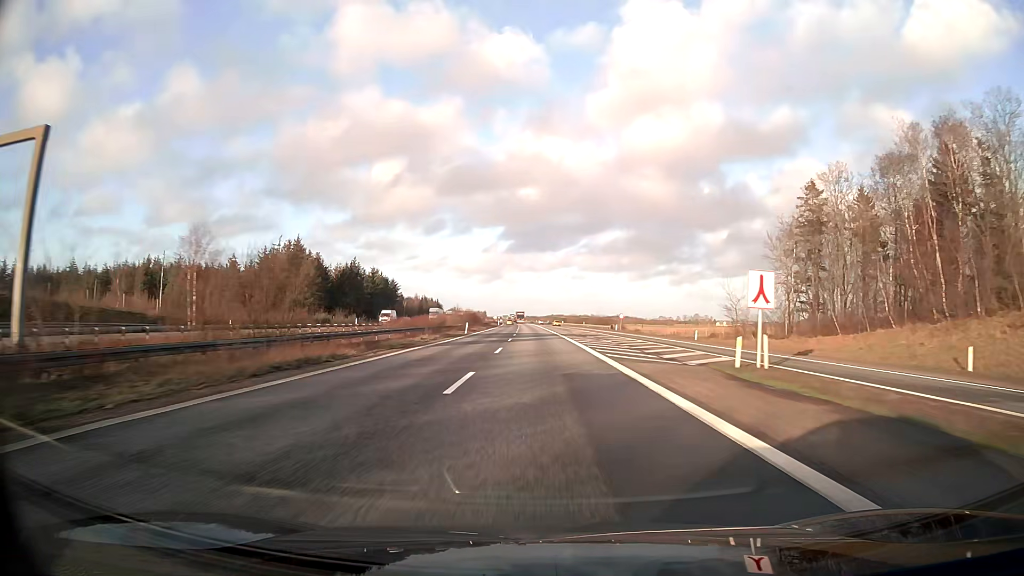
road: motorway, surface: asphalt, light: Day
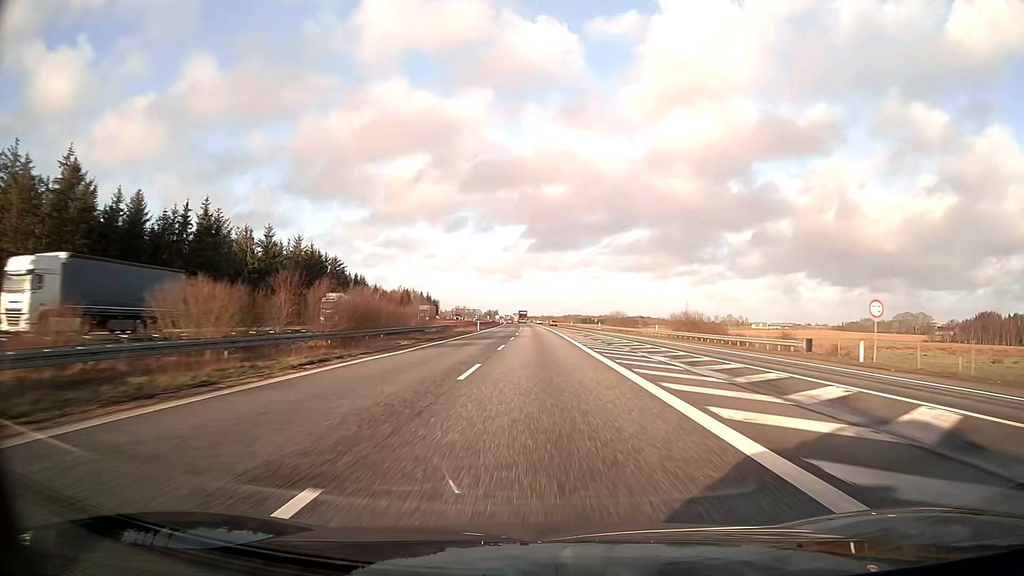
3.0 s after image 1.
(-0.8, +87.2) m; -1°
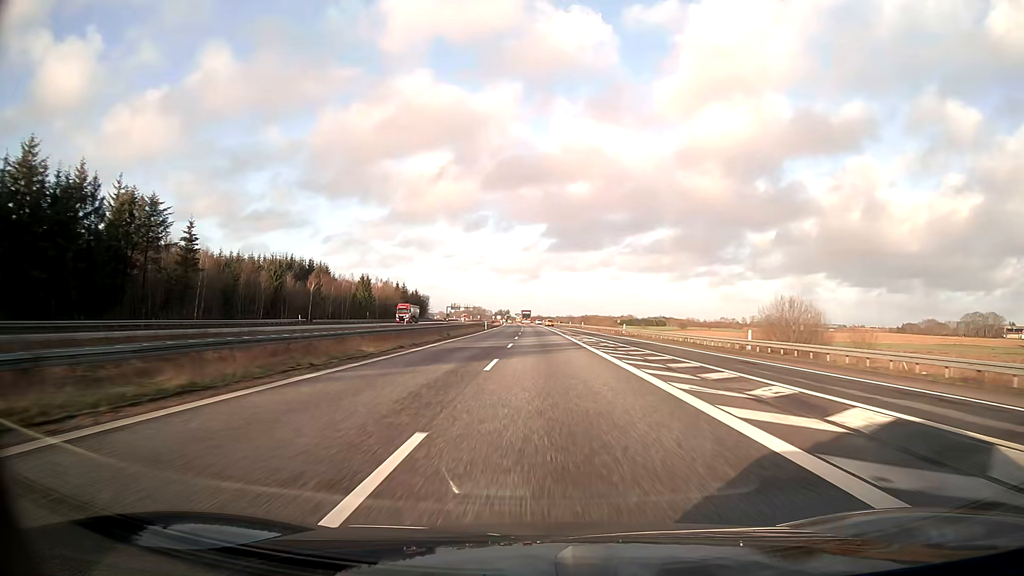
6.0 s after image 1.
(-0.9, +87.2) m; -1°
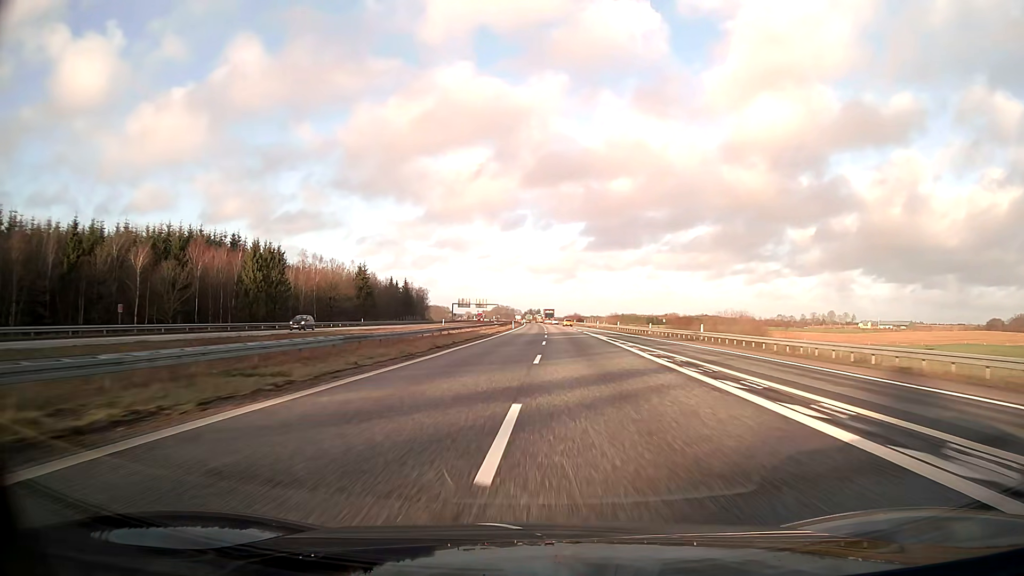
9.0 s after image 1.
(-1.4, +87.2) m; -3°
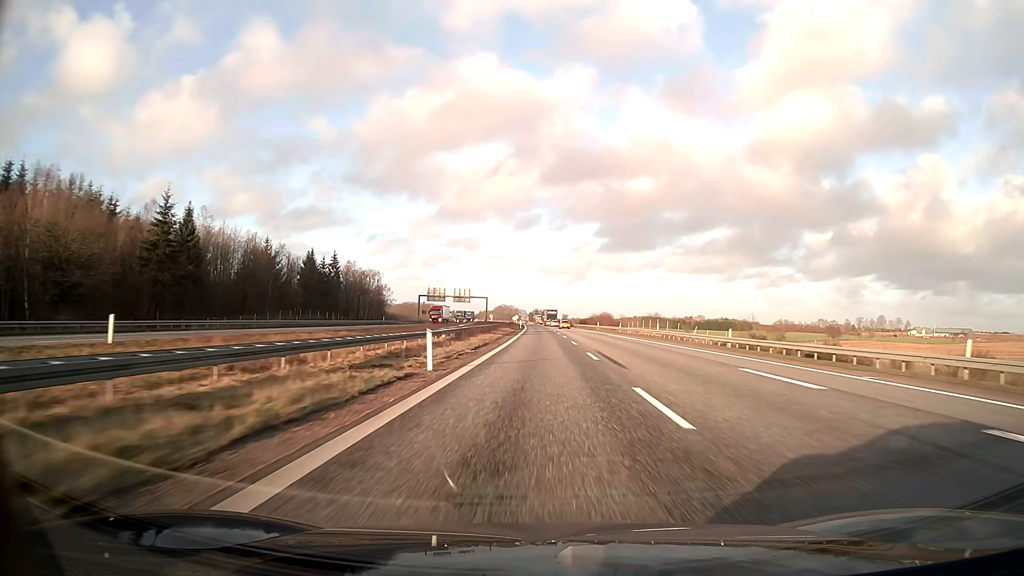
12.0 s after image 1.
(-0.9, +87.2) m; -1°
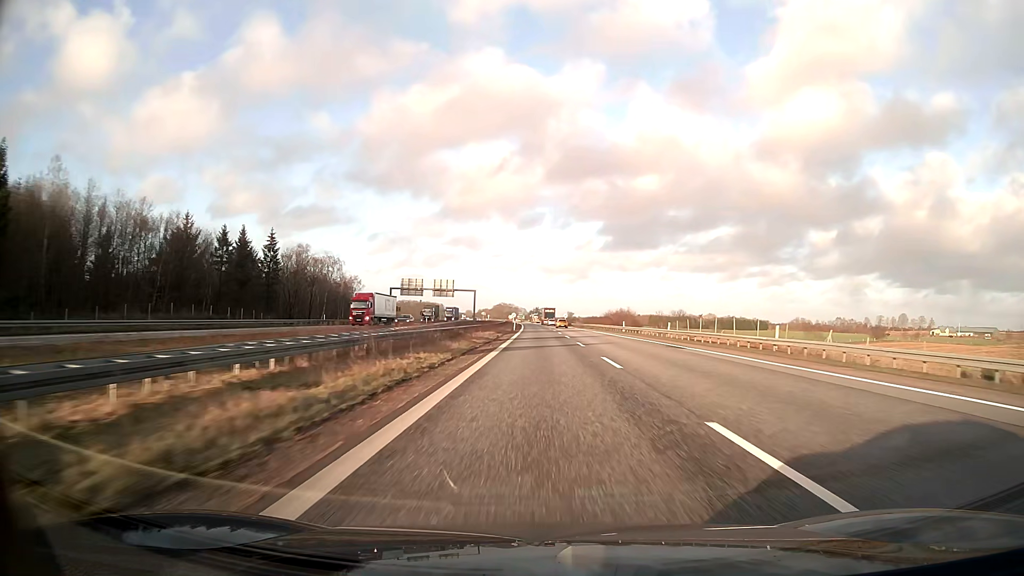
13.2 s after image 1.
(0.0, +34.9) m; 0°
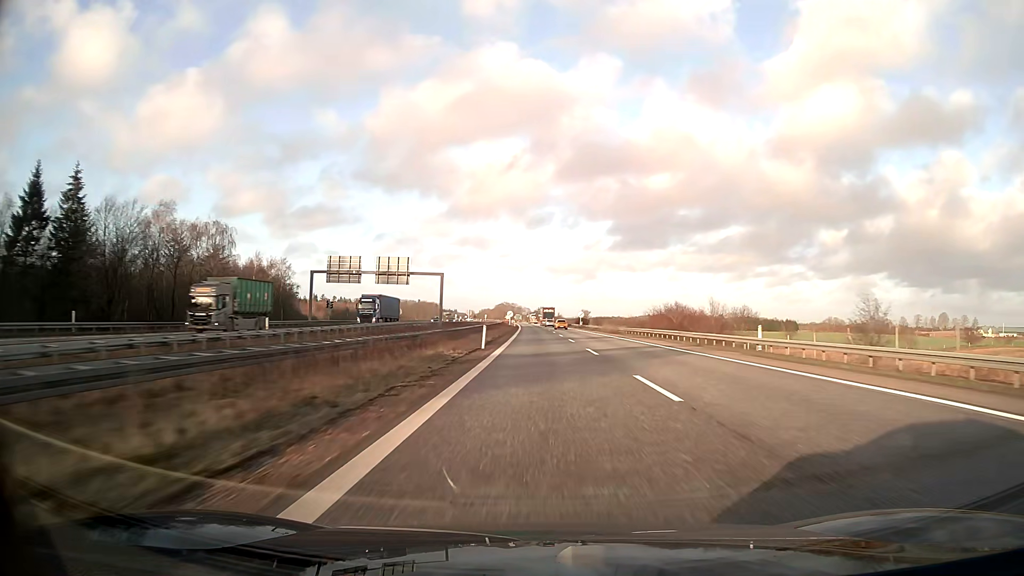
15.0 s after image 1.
(0.0, +52.3) m; 0°
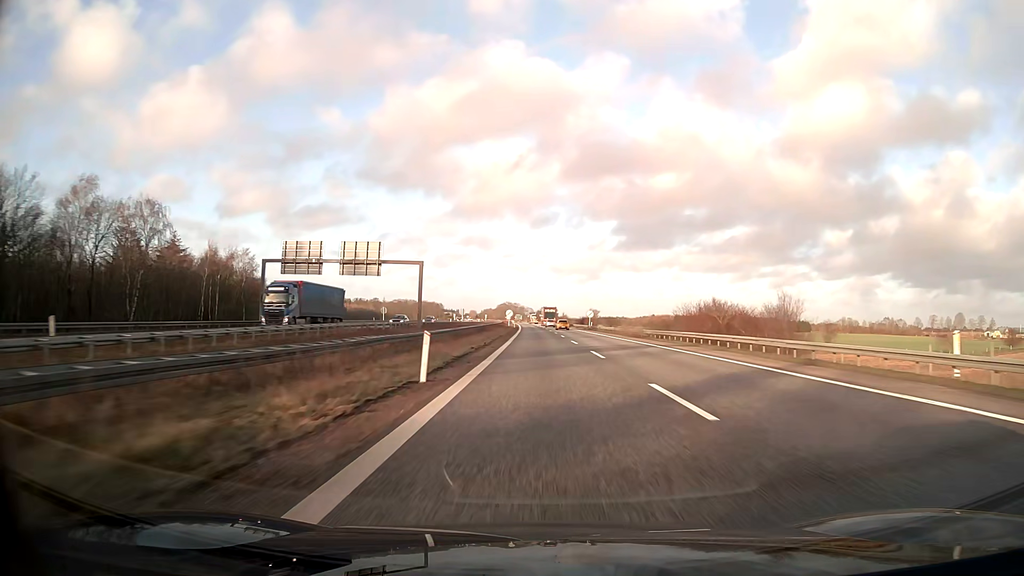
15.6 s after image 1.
(0.0, +17.4) m; 0°
(0, +10) (0, +20) (0, +30) (0, +40) (0, +50) (0, +60) (-1, +70) (-1, +80) (-1, +90) (-1, +100) m
